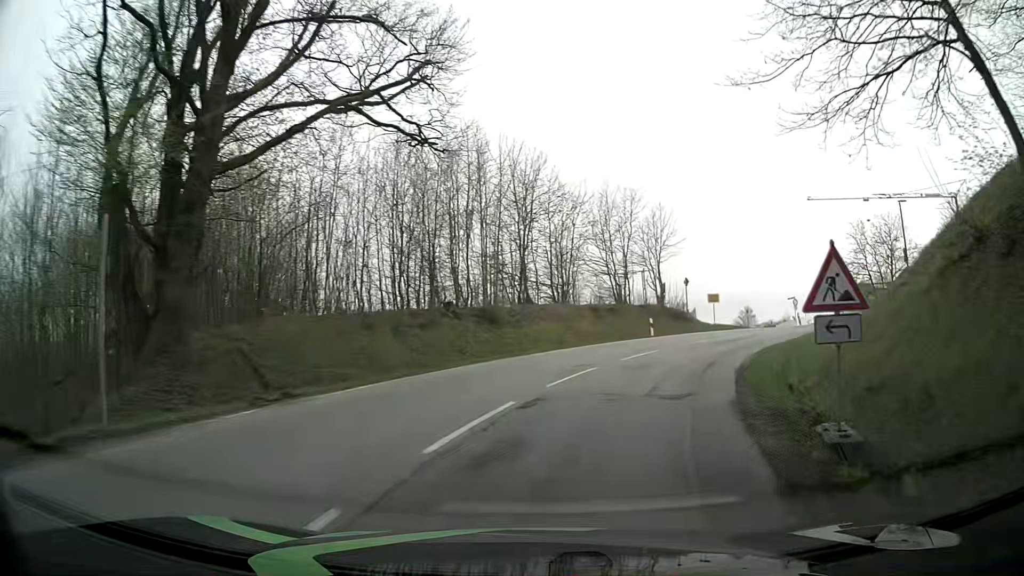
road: tertiary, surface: asphalt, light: Day
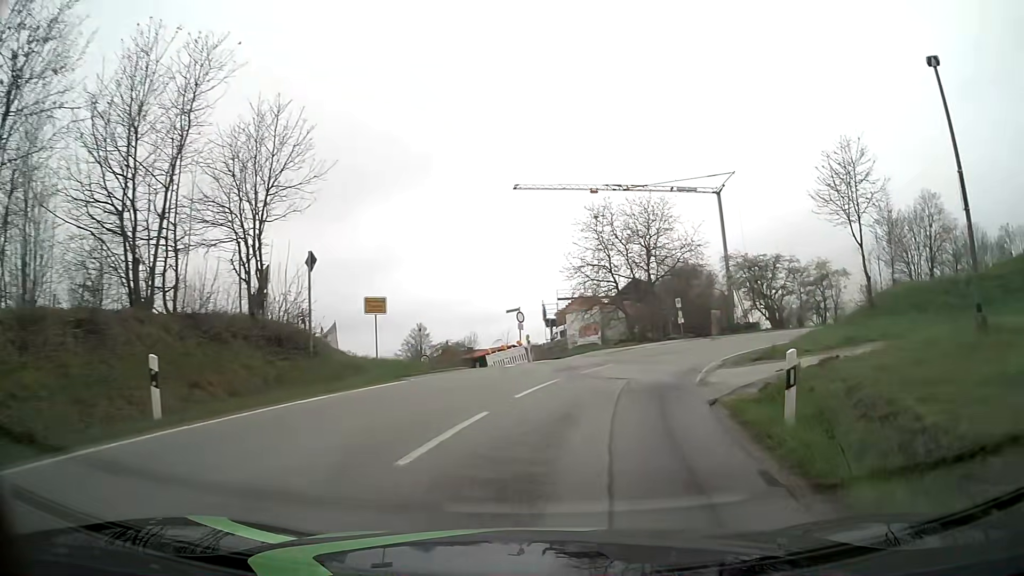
(+6.2, +22.7) m; +30°
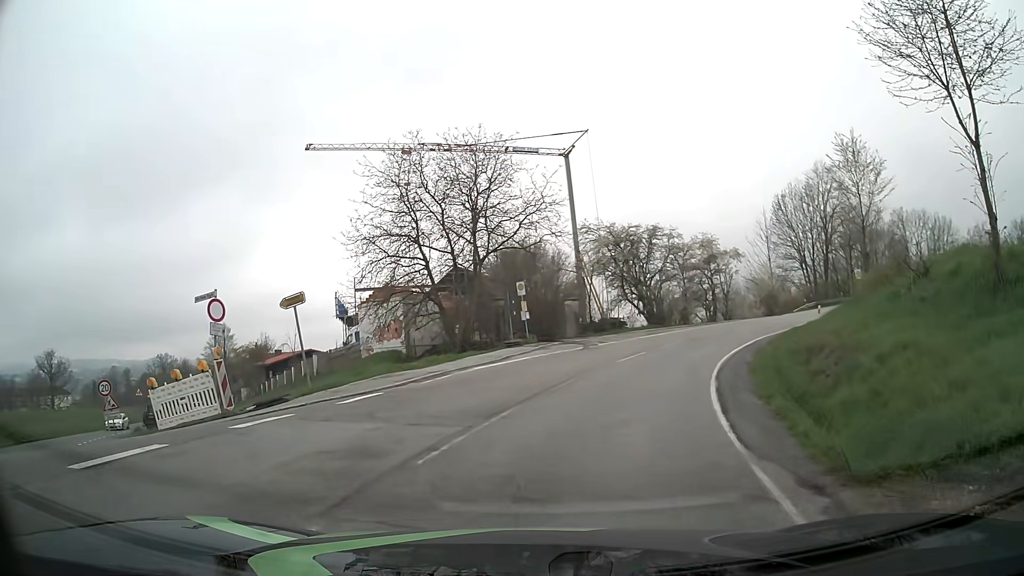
(+2.3, +16.8) m; +16°
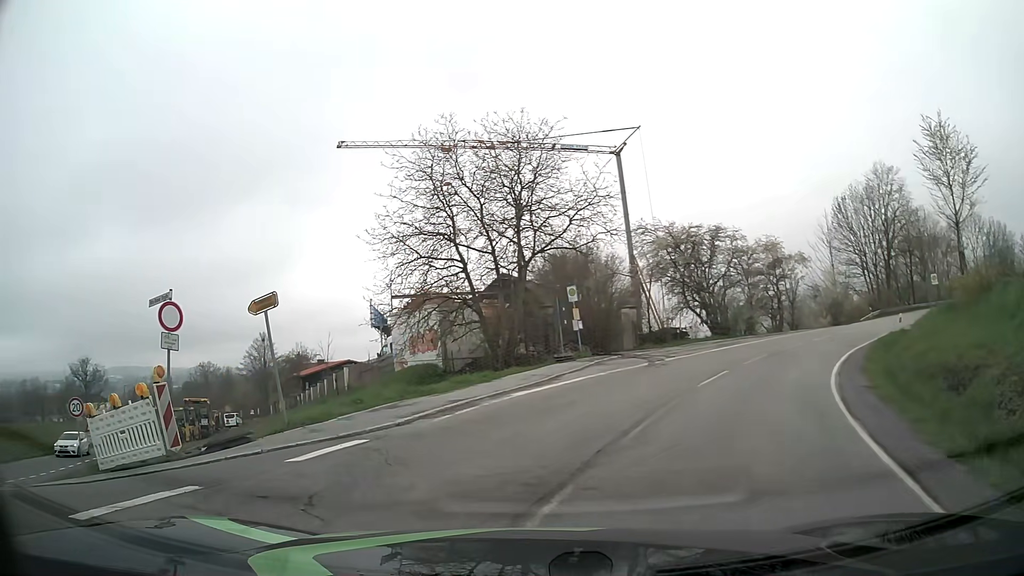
(-0.1, +4.4) m; -5°
(-5, +8) (-14, +12) (-20, +20) (-25, +29) (-29, +38) (-33, +47) (-37, +56) (-40, +66) (-43, +75) (-46, +85) m
